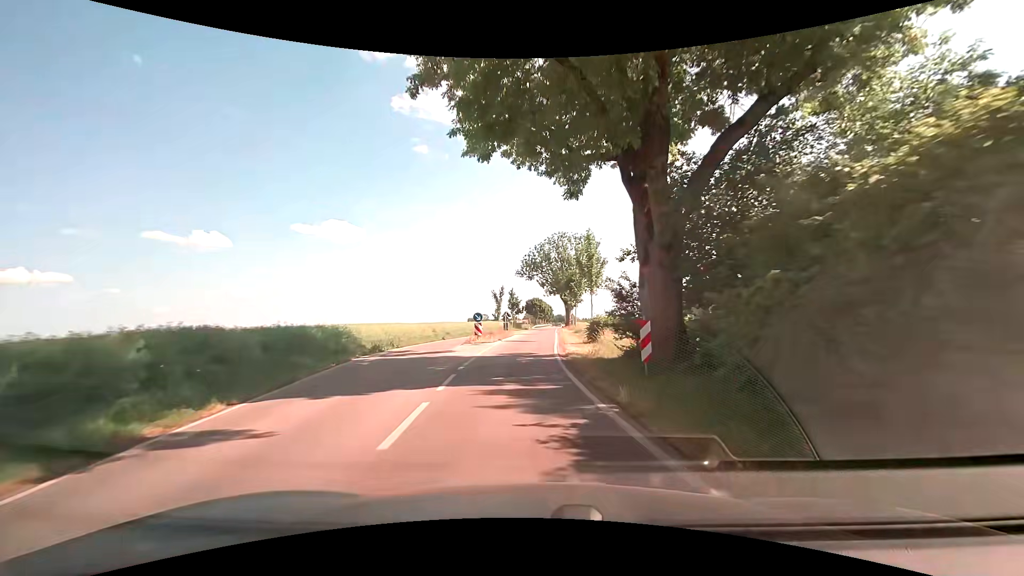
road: tertiary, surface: asphalt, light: Day
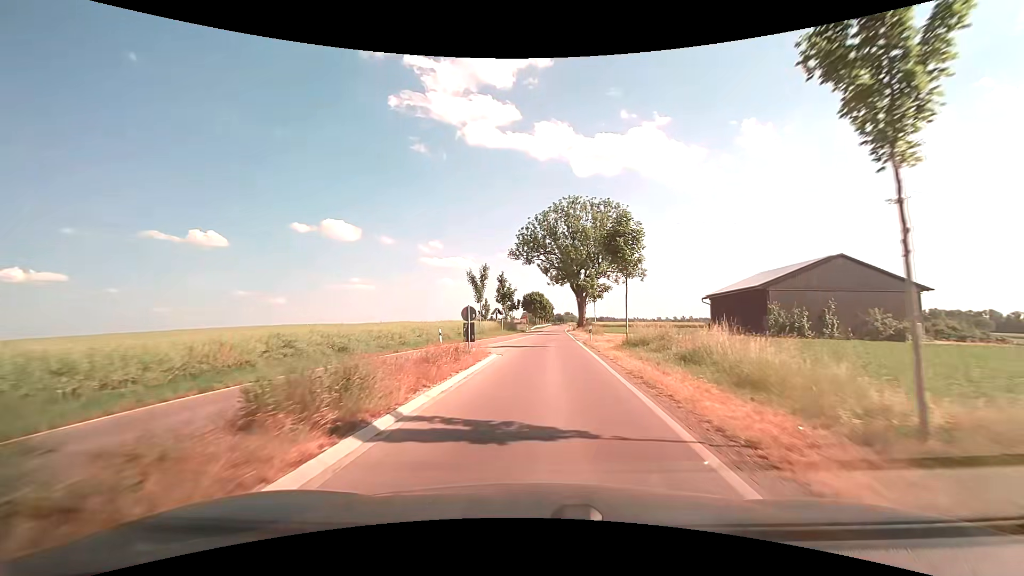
(-0.3, +28.9) m; +1°
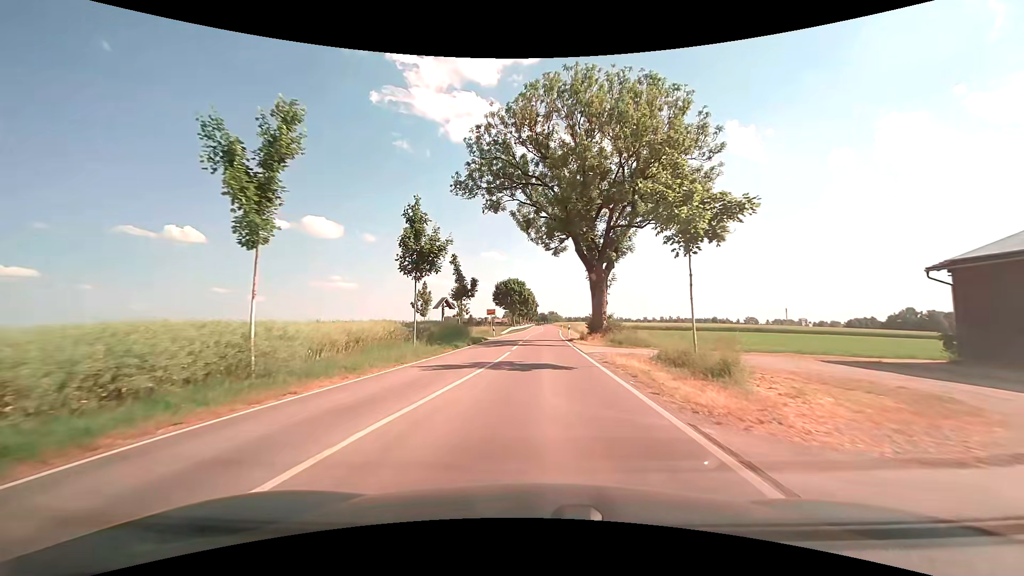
(+0.8, +37.4) m; +2°
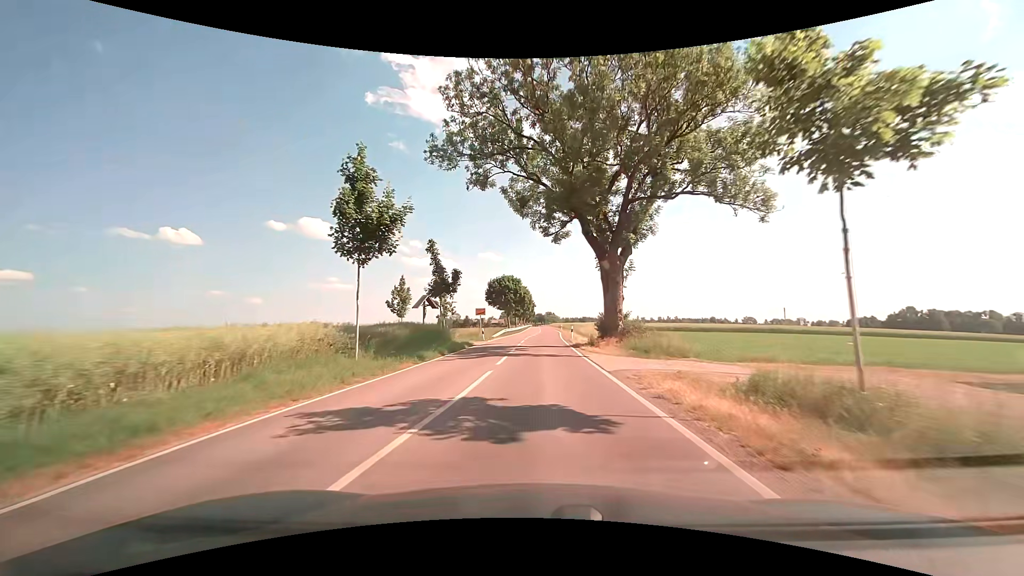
(0.0, +7.7) m; 0°
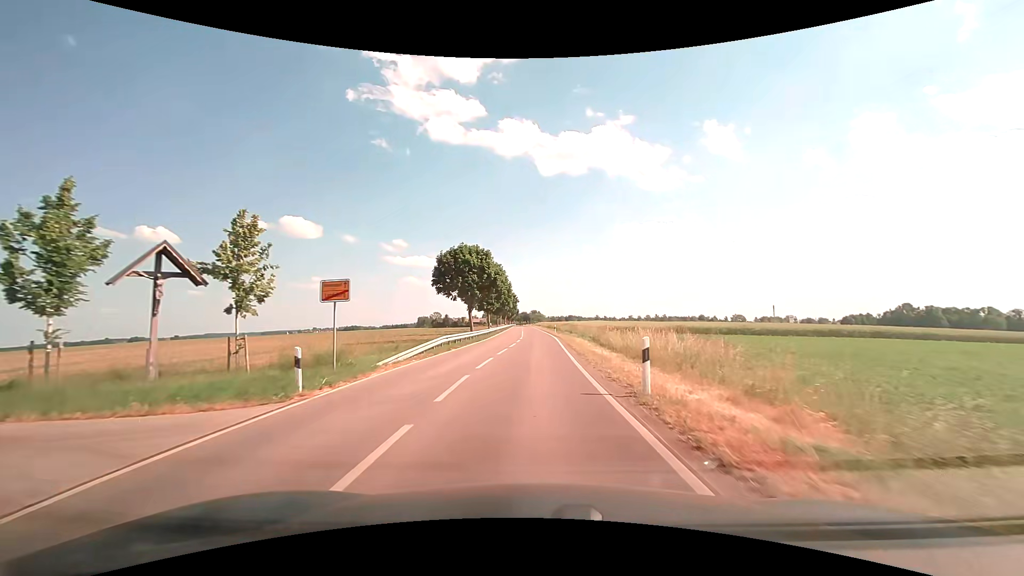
(+0.5, +31.2) m; +2°
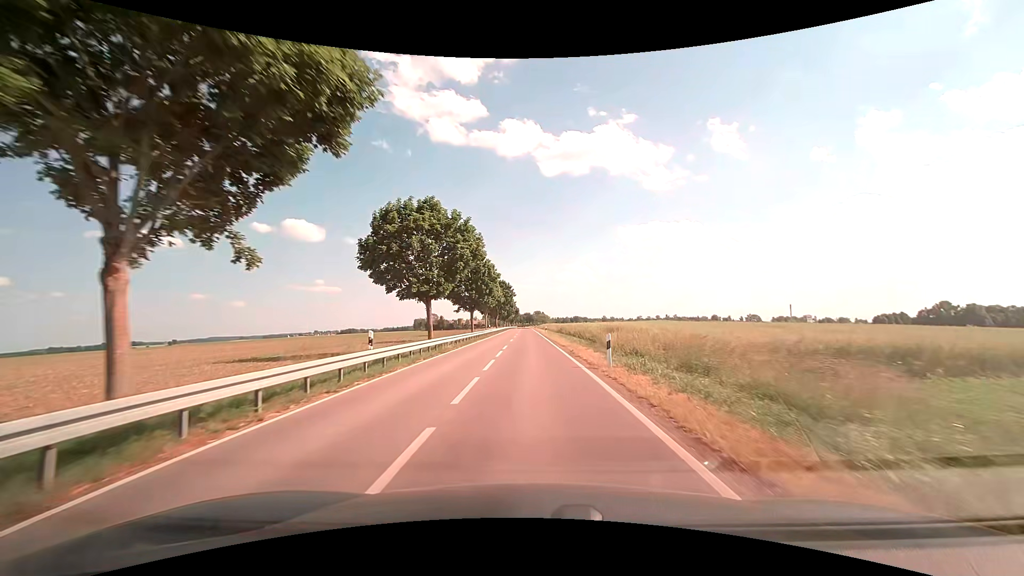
(+0.2, +42.6) m; 0°
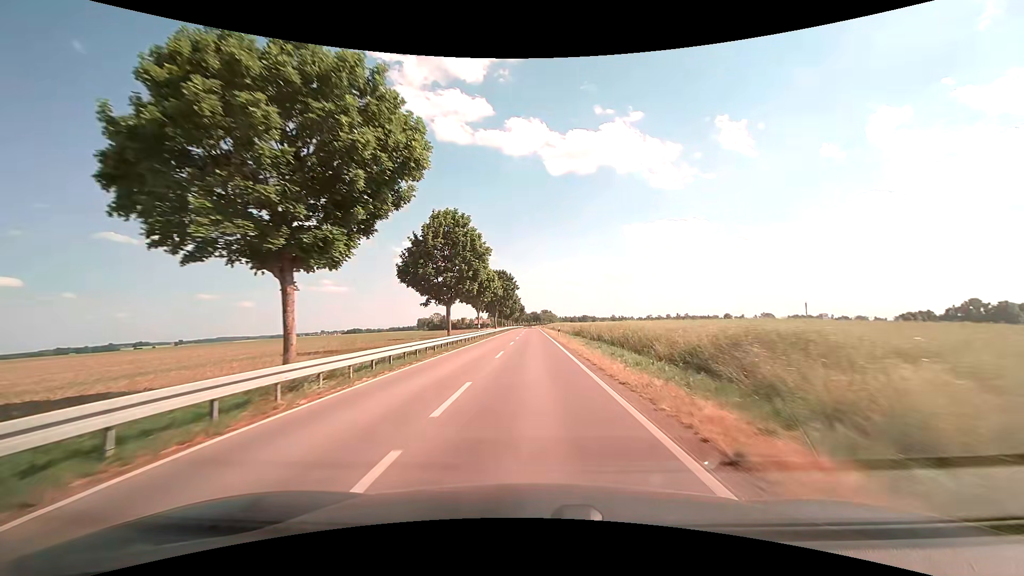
(-0.1, +19.5) m; -1°
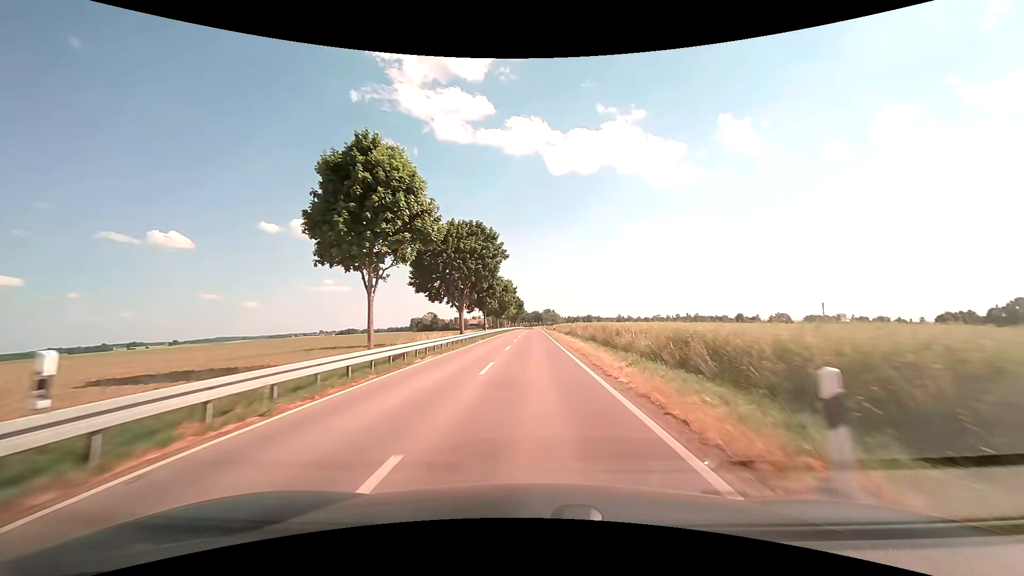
(-0.2, +42.7) m; 0°
(0, +10) (0, +20) (0, +30) (0, +40) (0, +50) (0, +60) (0, +70) (0, +80) (-1, +90) (-1, +100) m
